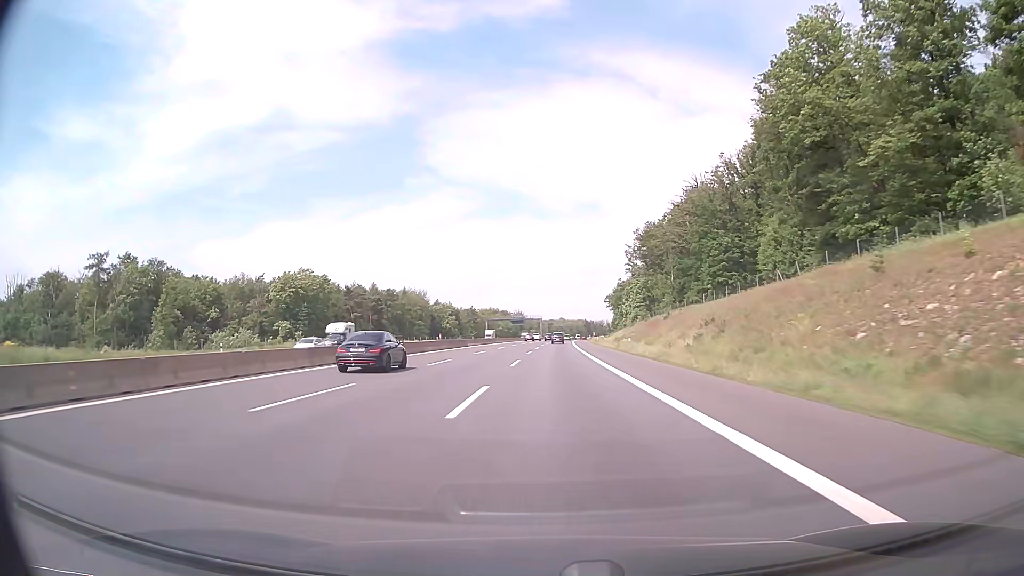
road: motorway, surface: asphalt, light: Day
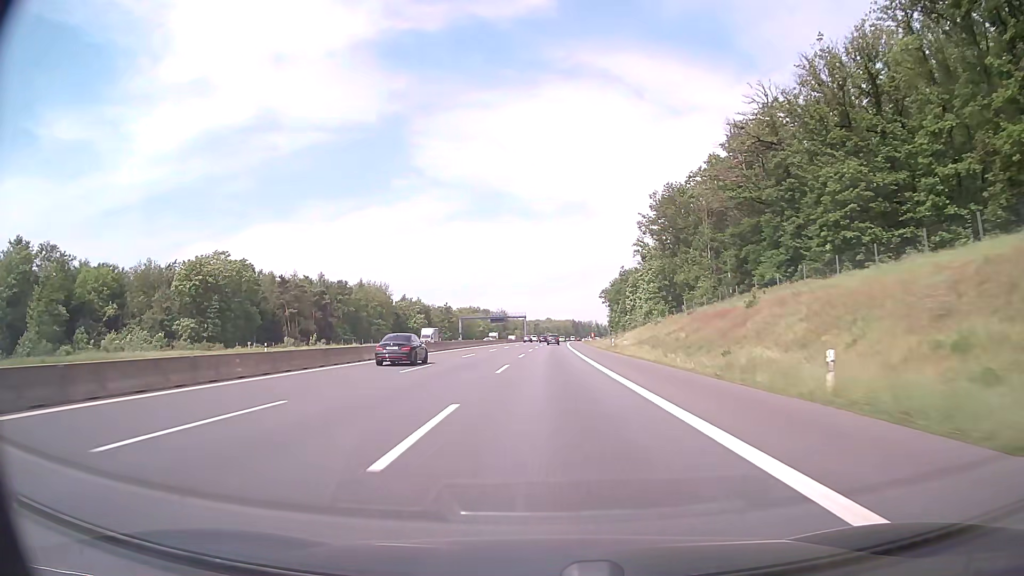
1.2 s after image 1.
(+0.5, +39.1) m; +1°
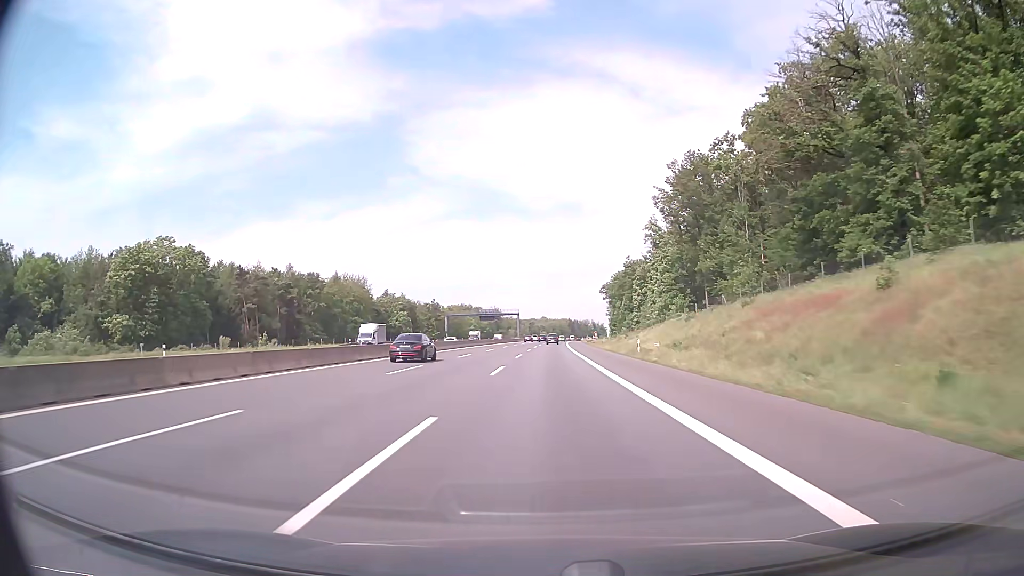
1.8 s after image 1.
(+0.1, +19.6) m; 0°
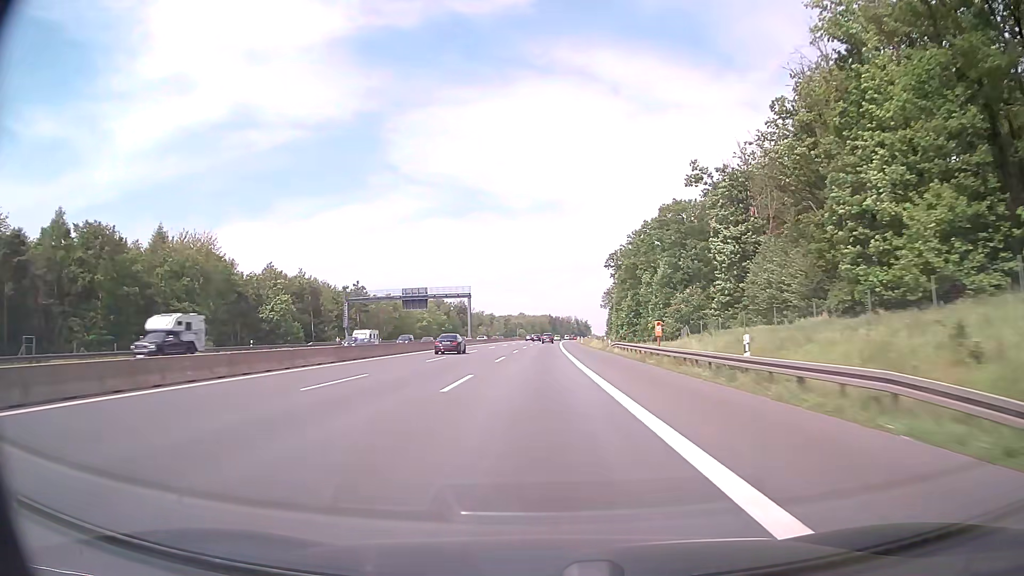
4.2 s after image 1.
(+1.2, +78.4) m; +2°
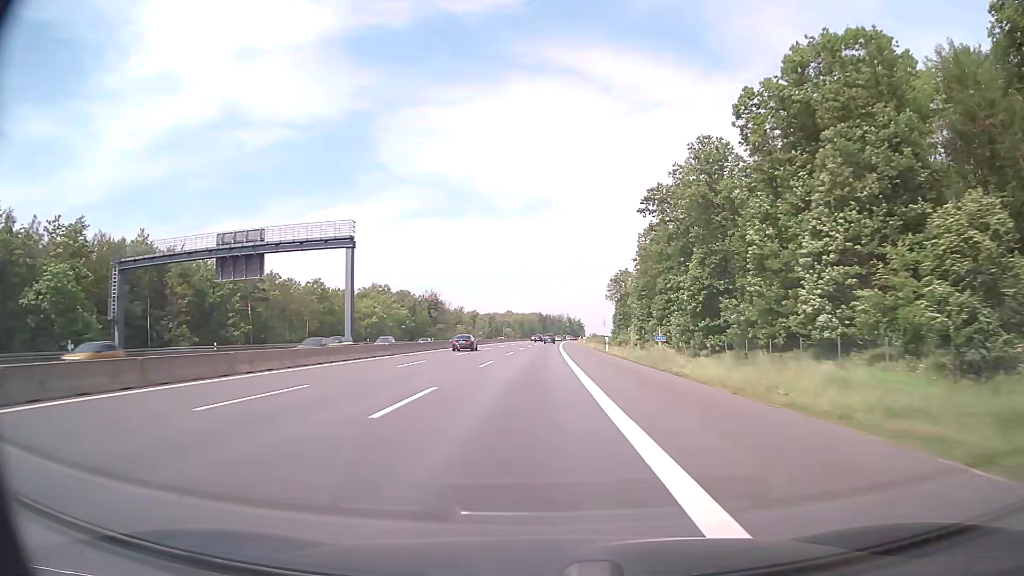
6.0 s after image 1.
(+0.6, +58.9) m; +1°
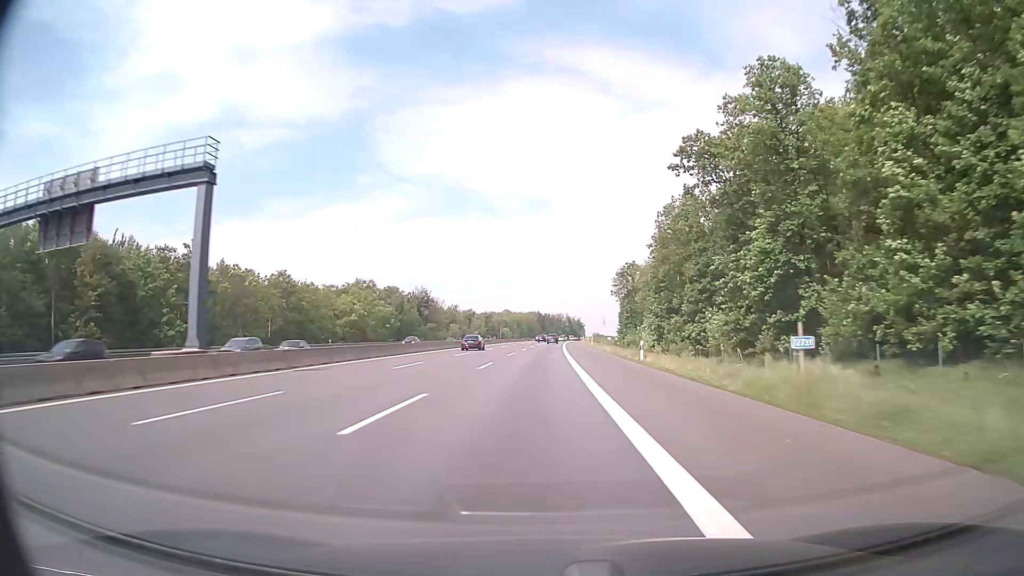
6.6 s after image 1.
(0.0, +19.6) m; 0°
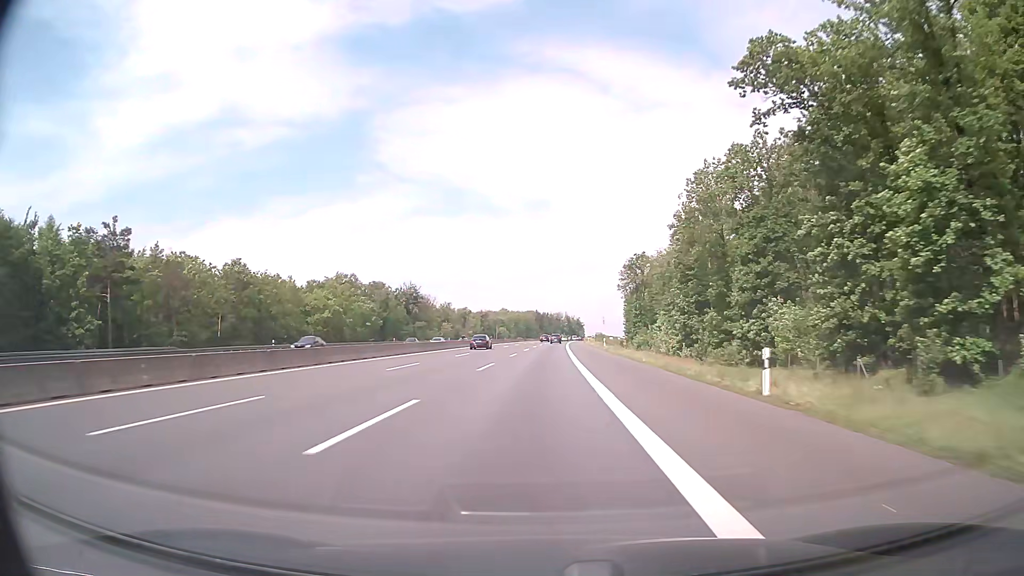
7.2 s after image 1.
(0.0, +19.6) m; 0°
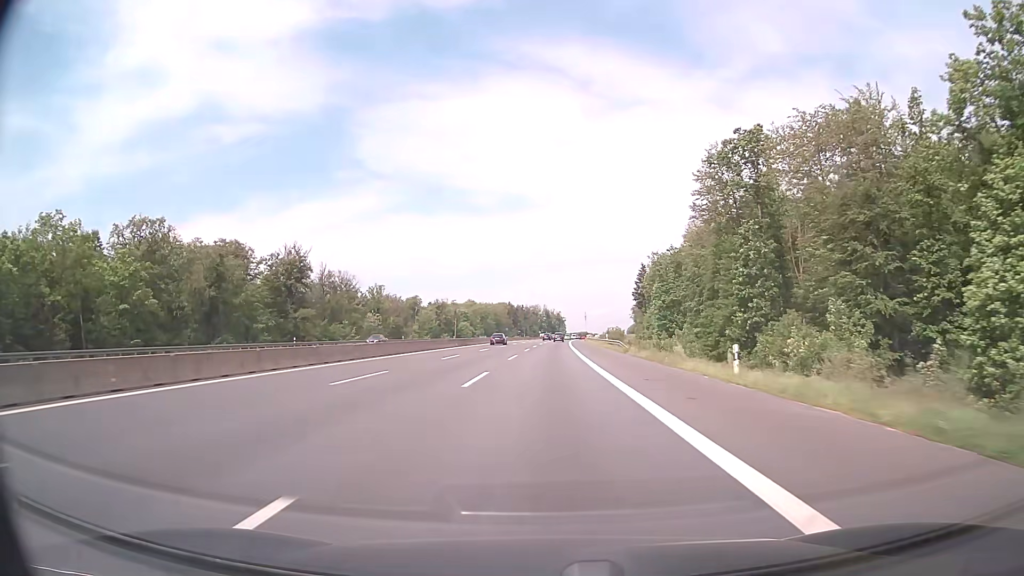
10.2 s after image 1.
(+1.5, +98.0) m; +2°
(0, +10) (0, +20) (0, +30) (0, +40) (+1, +50) (+1, +60) (+1, +70) (+1, +80) (+2, +90) (+2, +100) m
